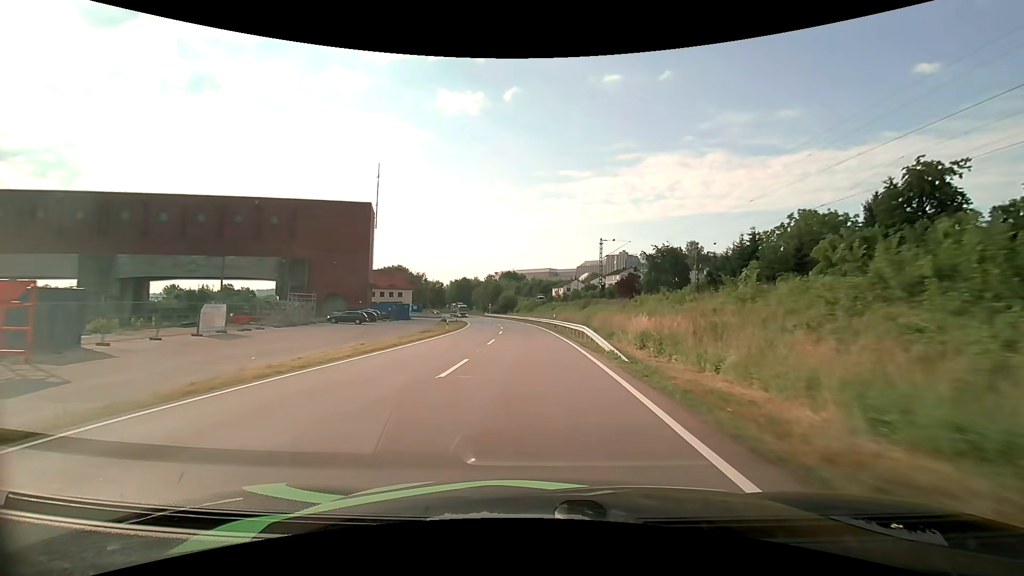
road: primary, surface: asphalt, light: Day
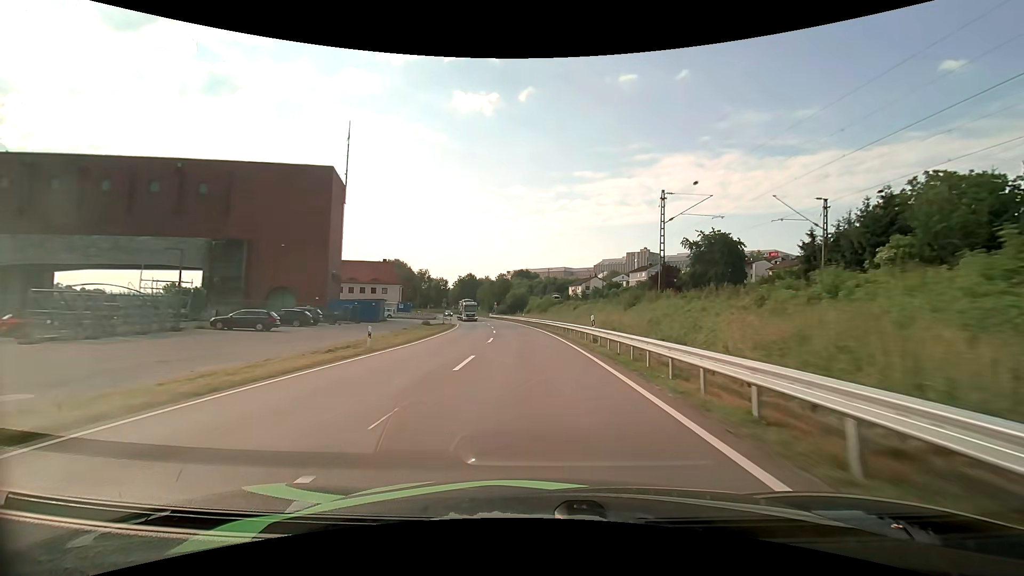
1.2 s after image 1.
(-0.3, +22.8) m; -2°
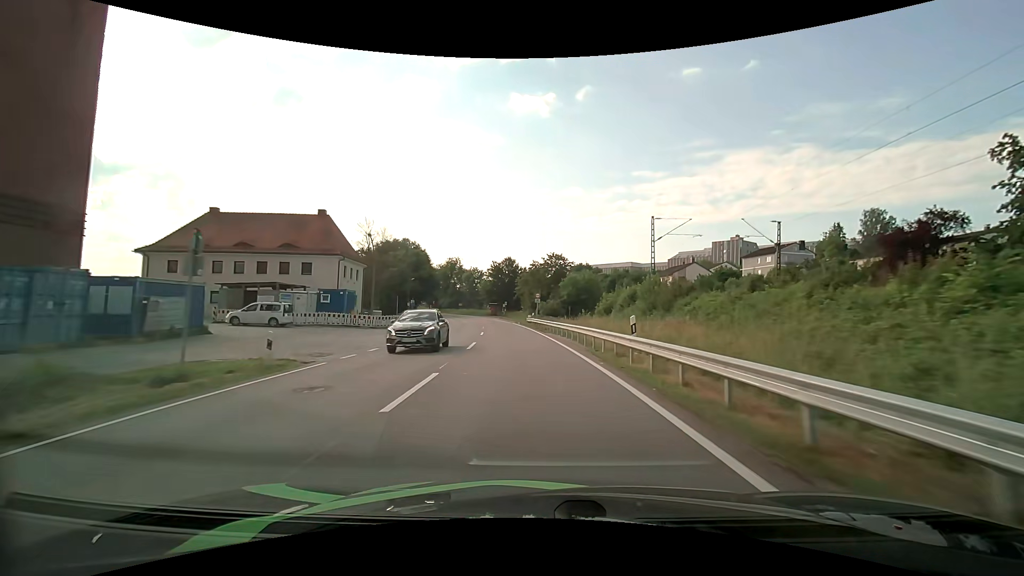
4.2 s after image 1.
(-2.7, +53.0) m; -6°
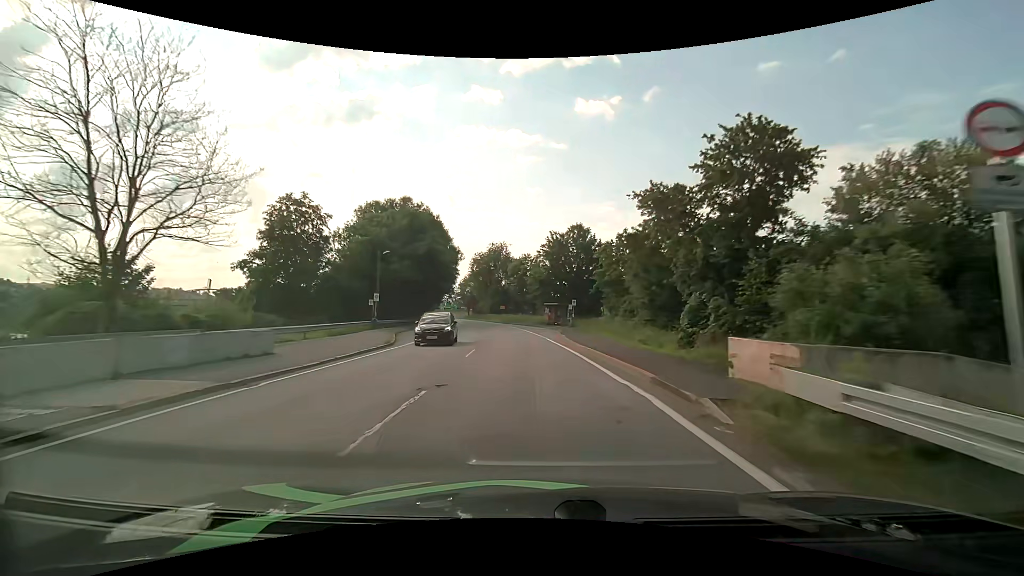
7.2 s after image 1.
(-3.8, +50.2) m; -8°
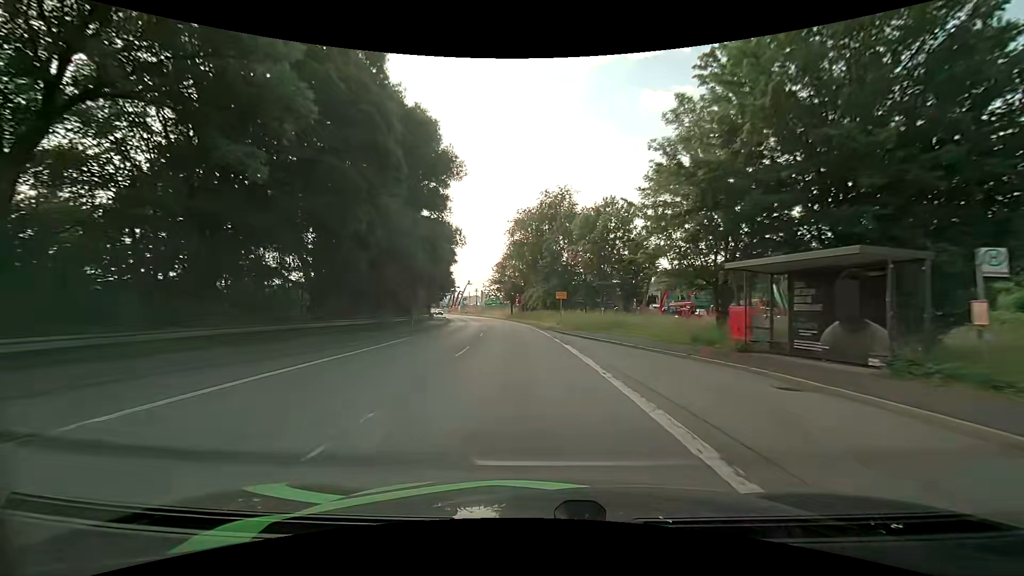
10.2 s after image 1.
(-3.0, +49.8) m; -7°
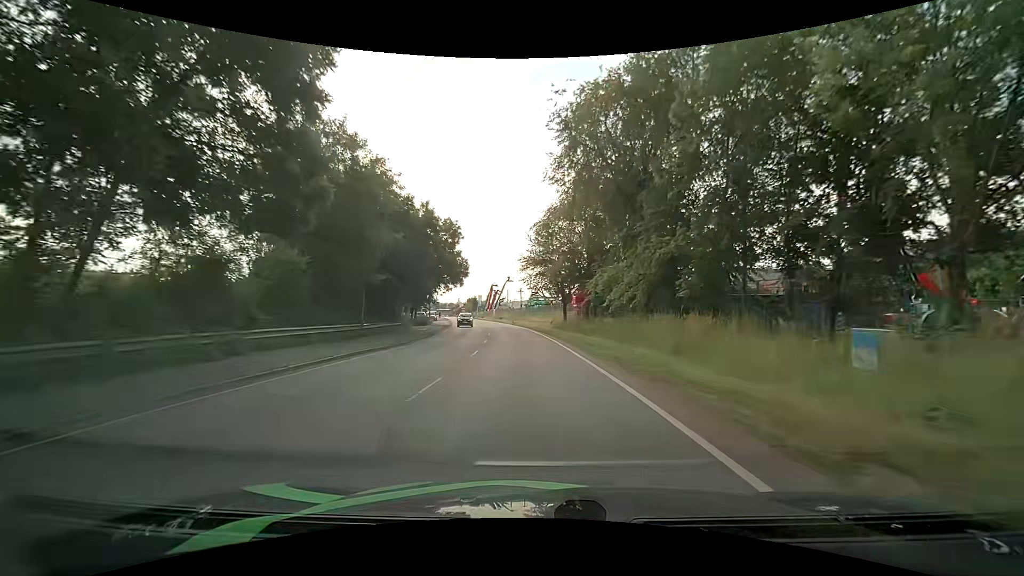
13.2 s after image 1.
(-2.4, +41.3) m; -6°
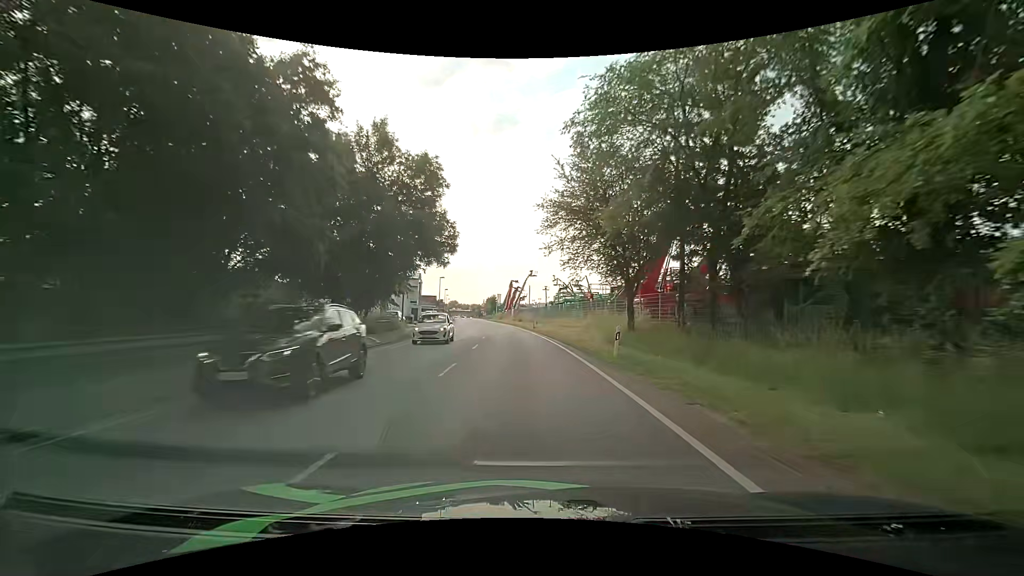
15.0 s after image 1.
(-0.6, +23.9) m; -2°
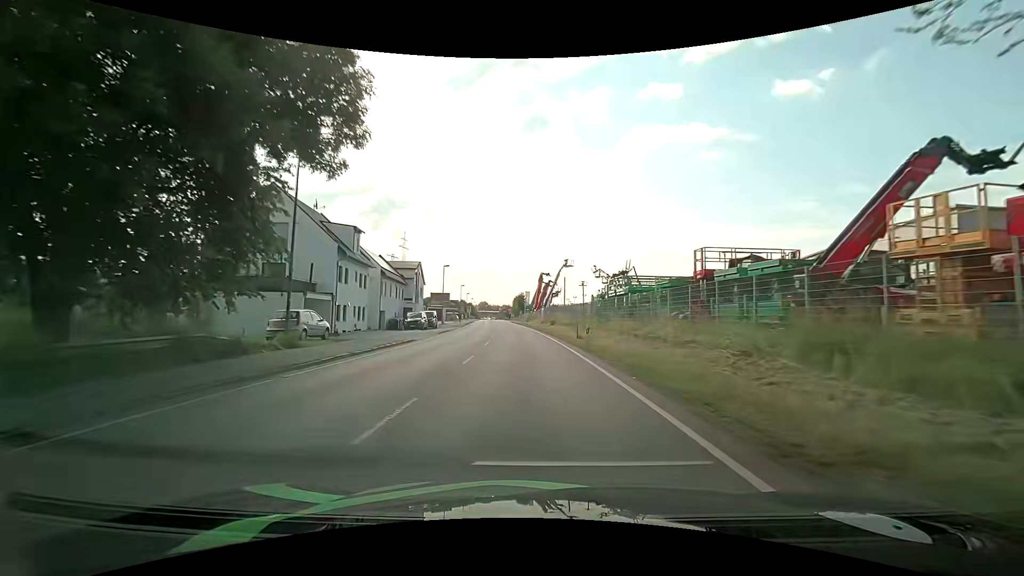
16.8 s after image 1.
(-1.0, +24.0) m; -4°
(0, +10) (0, +20) (-1, +30) (-2, +40) (-2, +50) (-3, +60) (-4, +70) (-5, +80) (-6, +90) (-7, +100) m
